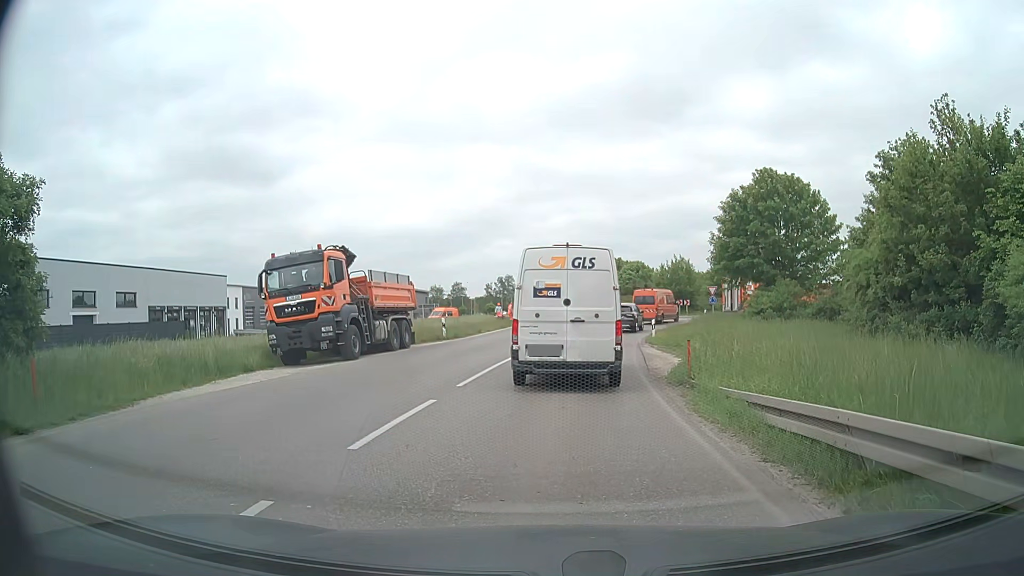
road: secondary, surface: asphalt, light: Day
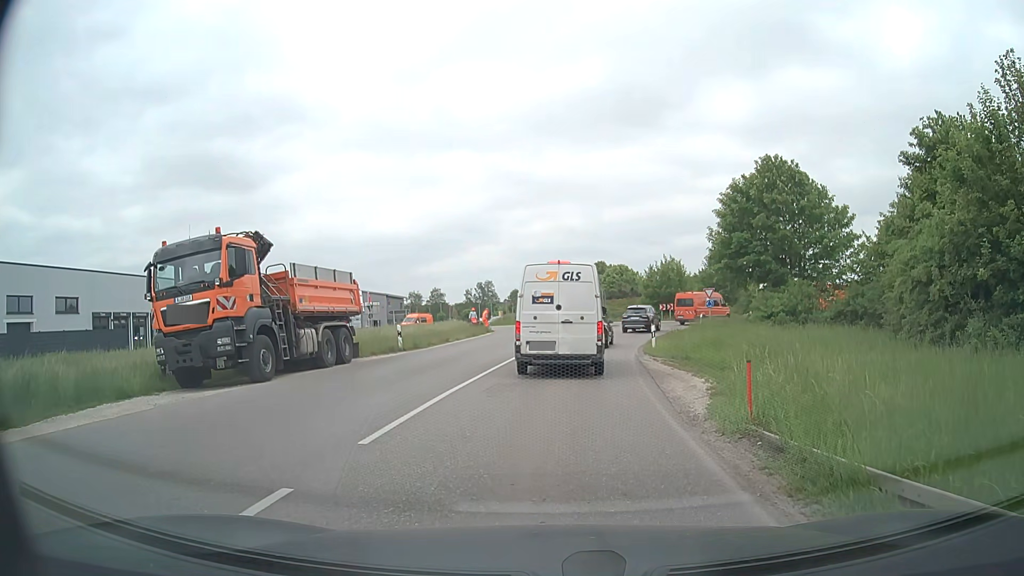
(+0.2, +5.5) m; +3°
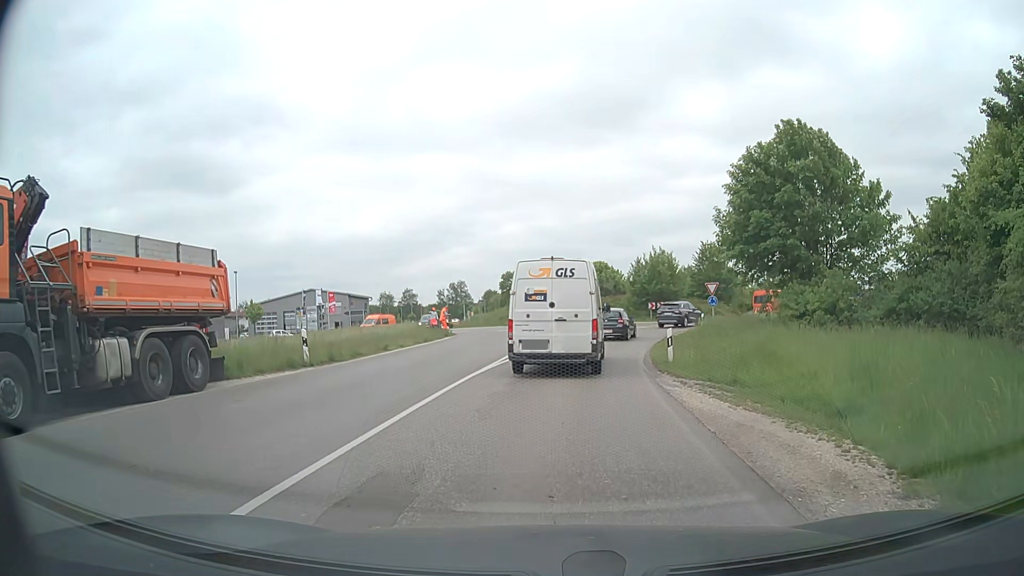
(+0.1, +8.1) m; +2°
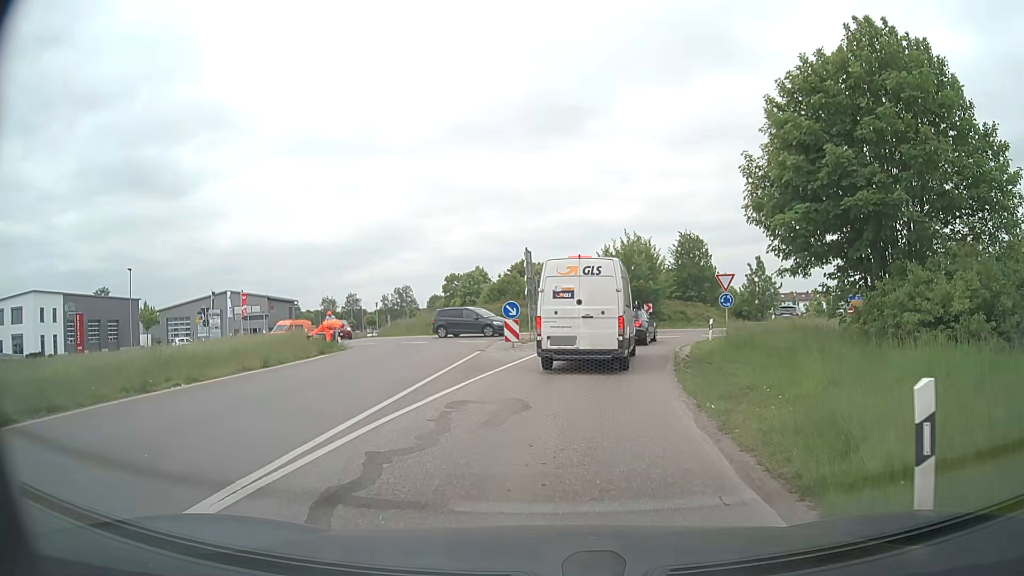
(+0.5, +13.5) m; +4°
(0, +10) (+2, +20) (+4, +29) (+11, +37) (+18, +44) (+21, +54) (+20, +63) (+15, +72) (+8, +79) (+3, +88) m
